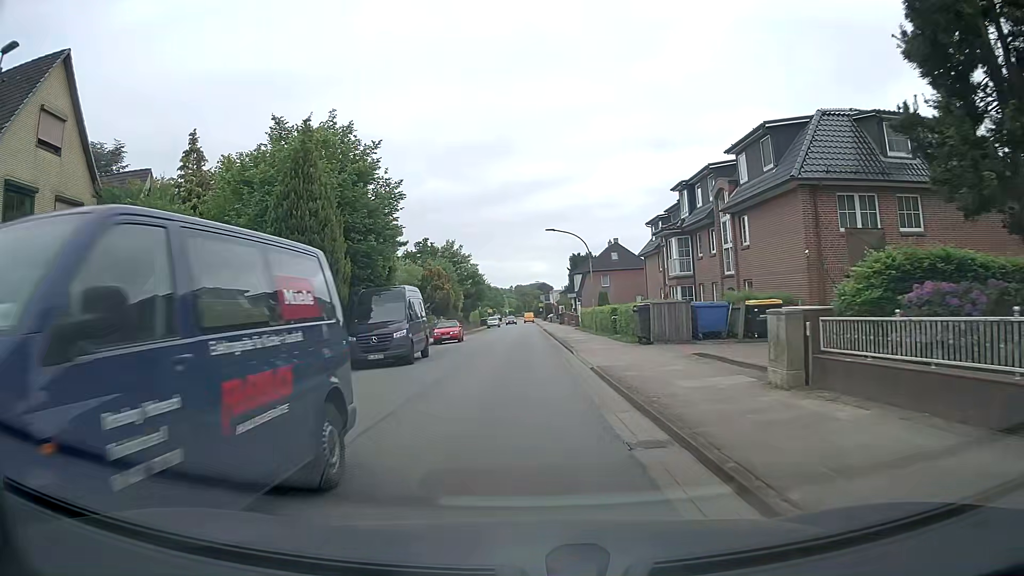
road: tertiary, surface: asphalt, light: Day
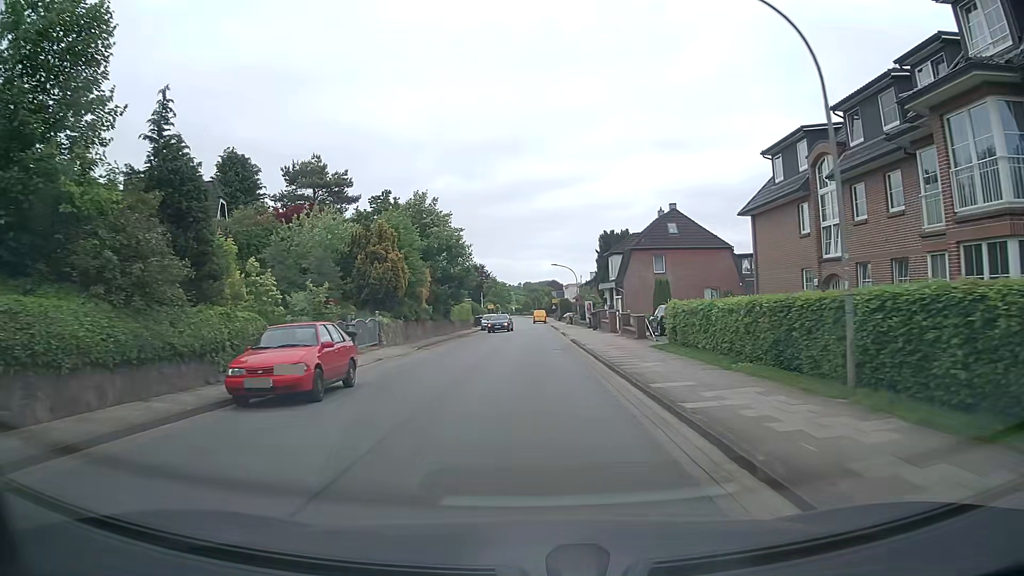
(-0.4, +29.2) m; -1°
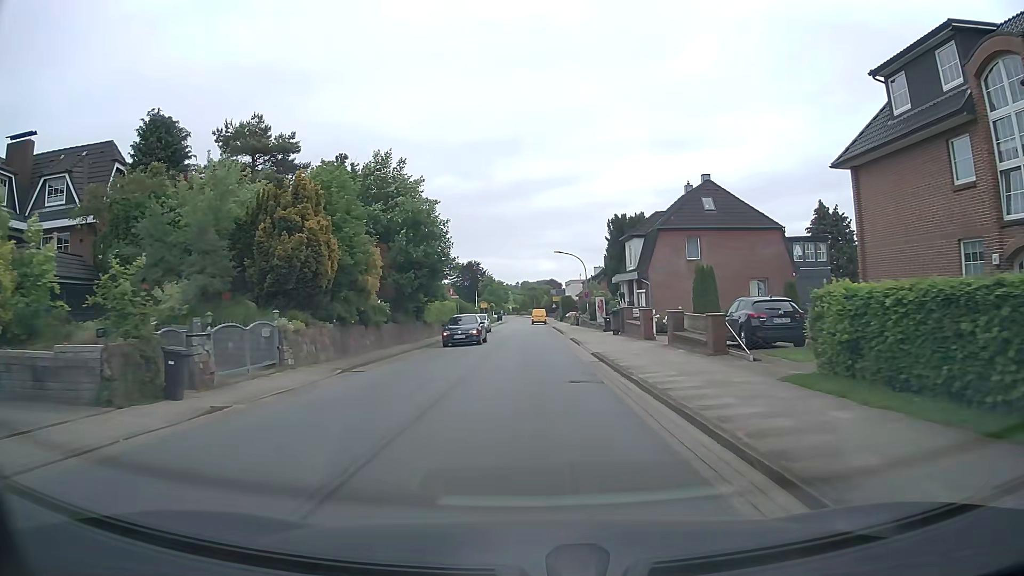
(+0.1, +12.5) m; 0°
(0, +10) (0, +20) (0, +30) (0, +40) (0, +50) (0, +60) (-1, +70) (-1, +80) (-2, +90) (-1, +100) m
